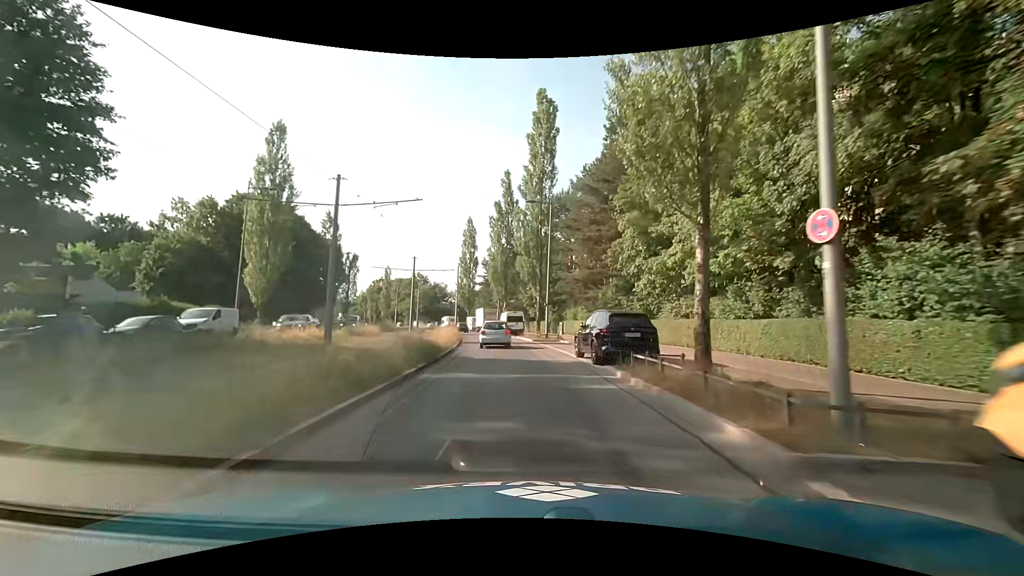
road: secondary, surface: asphalt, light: Day
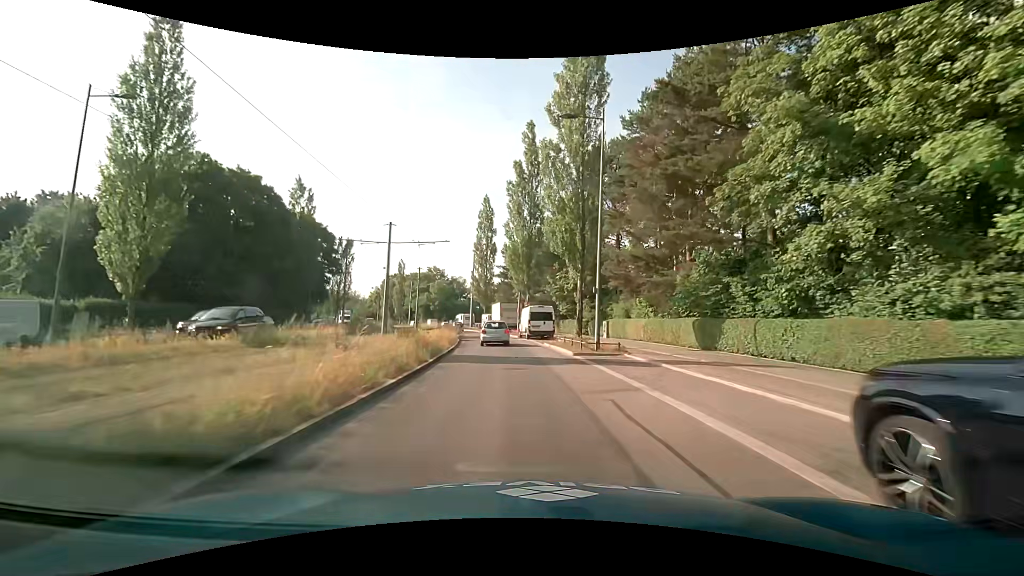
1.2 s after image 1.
(-0.4, +15.5) m; -3°
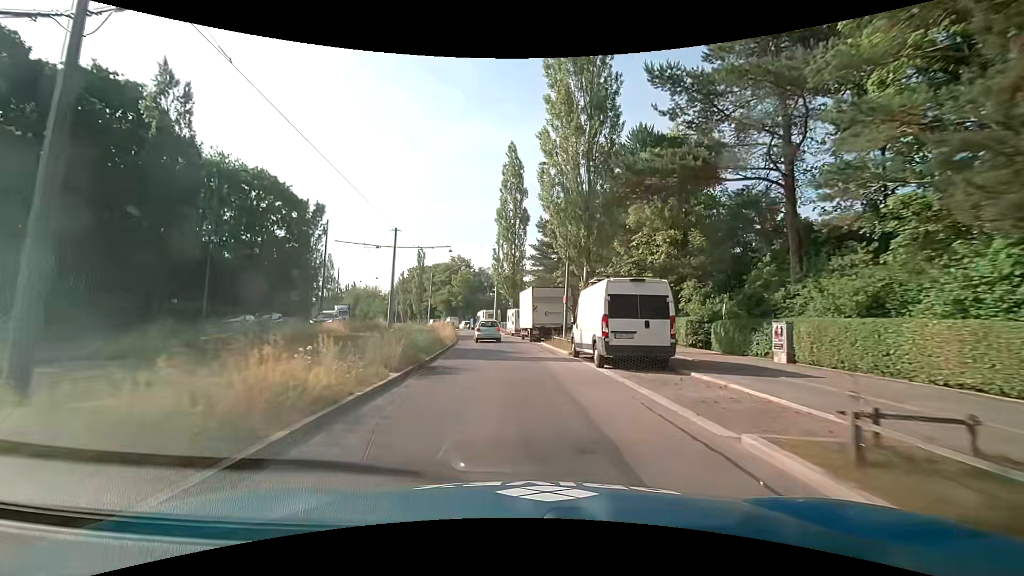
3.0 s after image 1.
(-0.9, +23.2) m; -3°
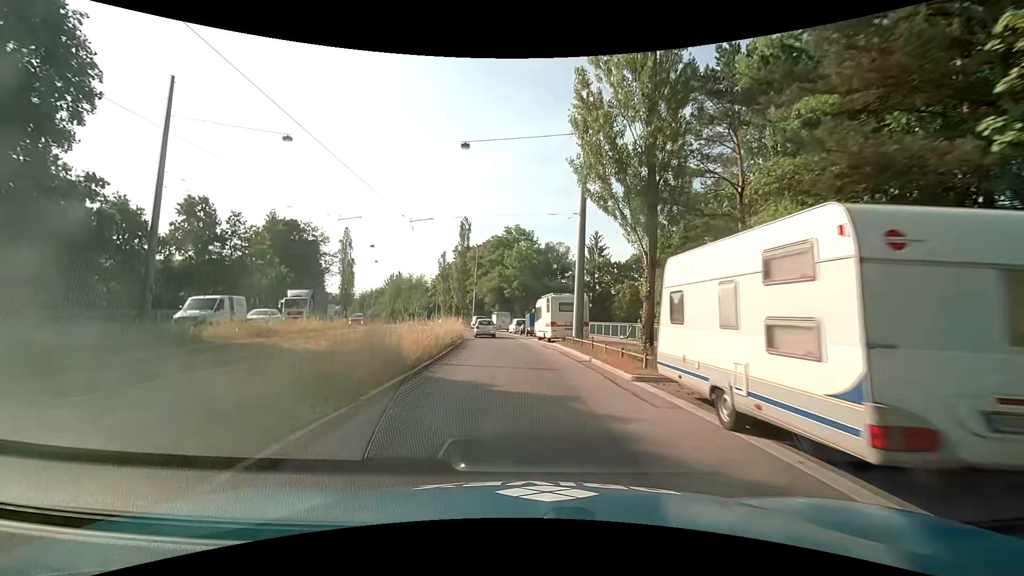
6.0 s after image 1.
(-3.3, +38.3) m; -8°
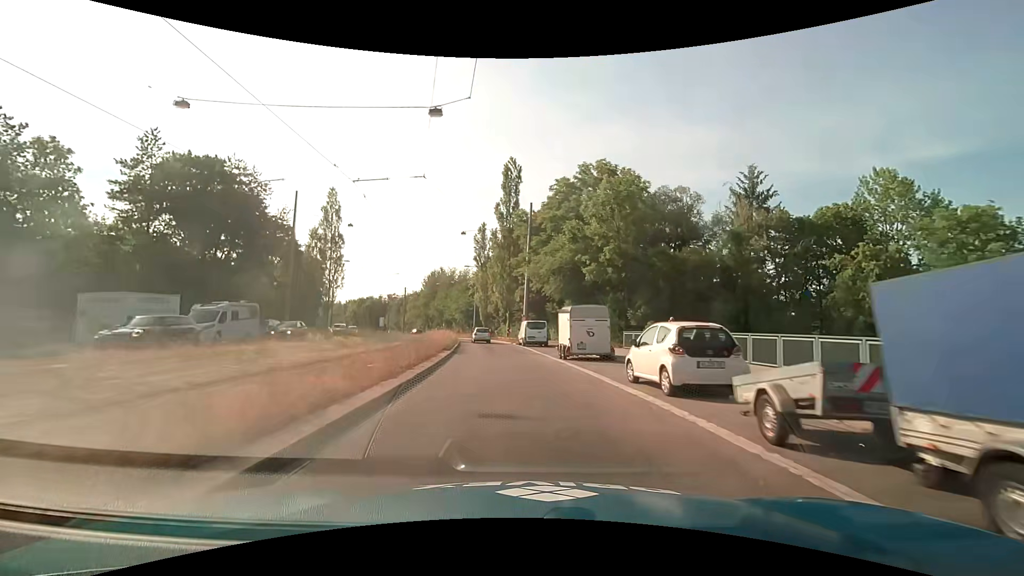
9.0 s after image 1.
(-2.8, +38.2) m; -8°
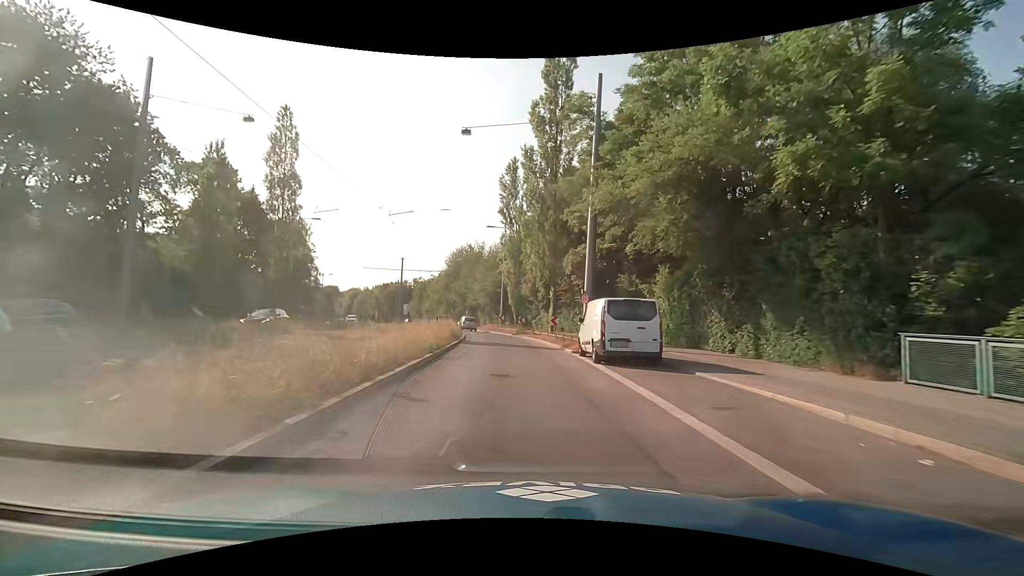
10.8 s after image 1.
(-1.1, +23.2) m; -5°
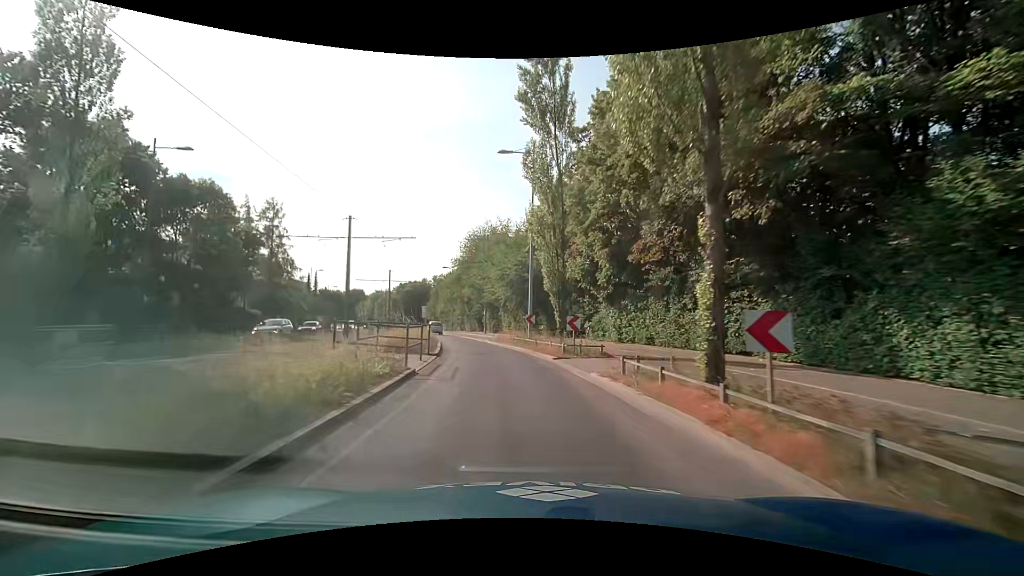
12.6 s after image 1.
(-0.8, +23.2) m; -4°
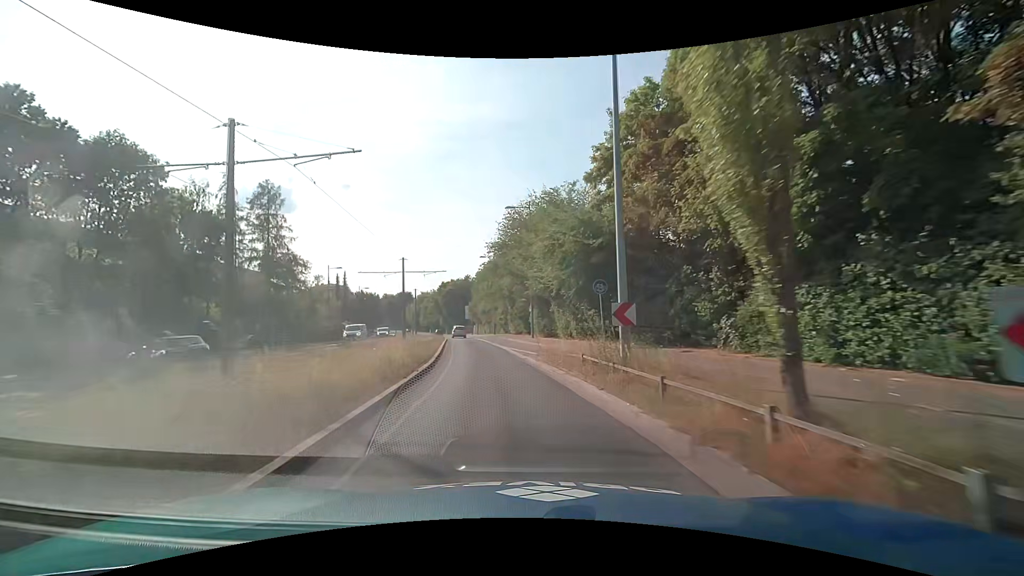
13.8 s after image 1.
(-0.5, +15.4) m; -5°
(0, +10) (-2, +20) (-3, +30) (-5, +40) (-7, +50) (-8, +59) (-10, +69) (-13, +79) (-15, +89) (-17, +98) m
